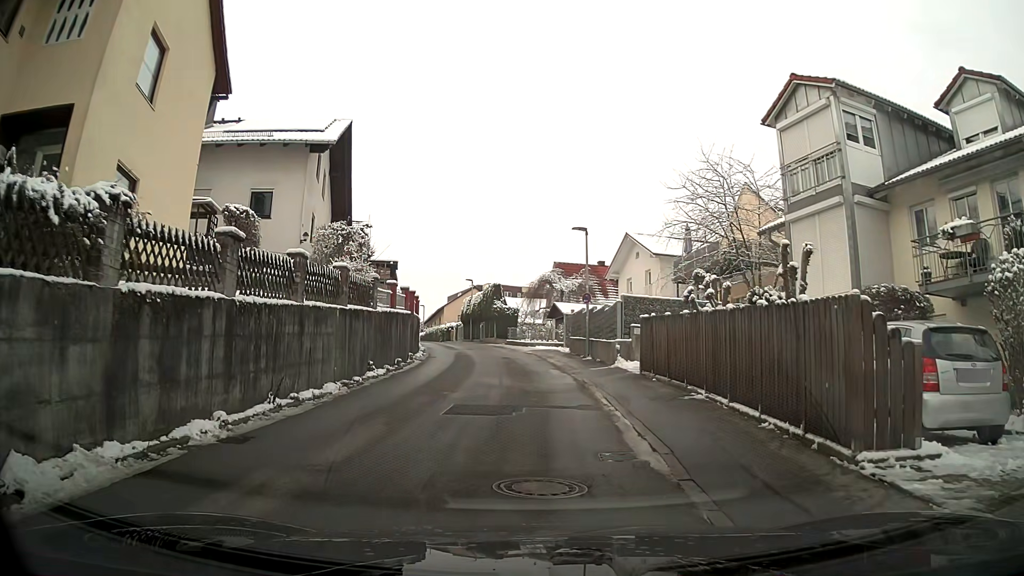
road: residential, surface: asphalt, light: Day
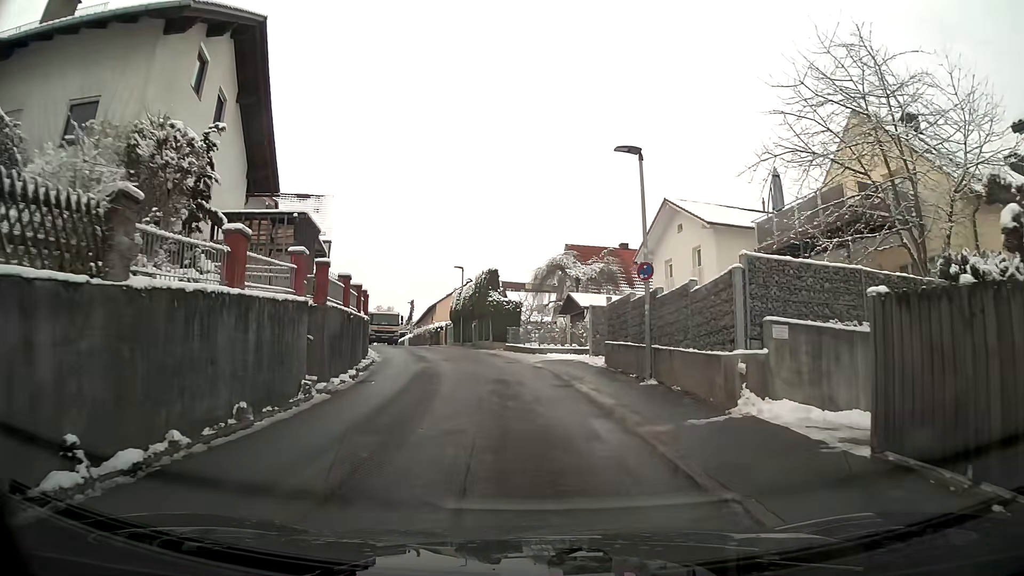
(-0.1, +12.3) m; 0°
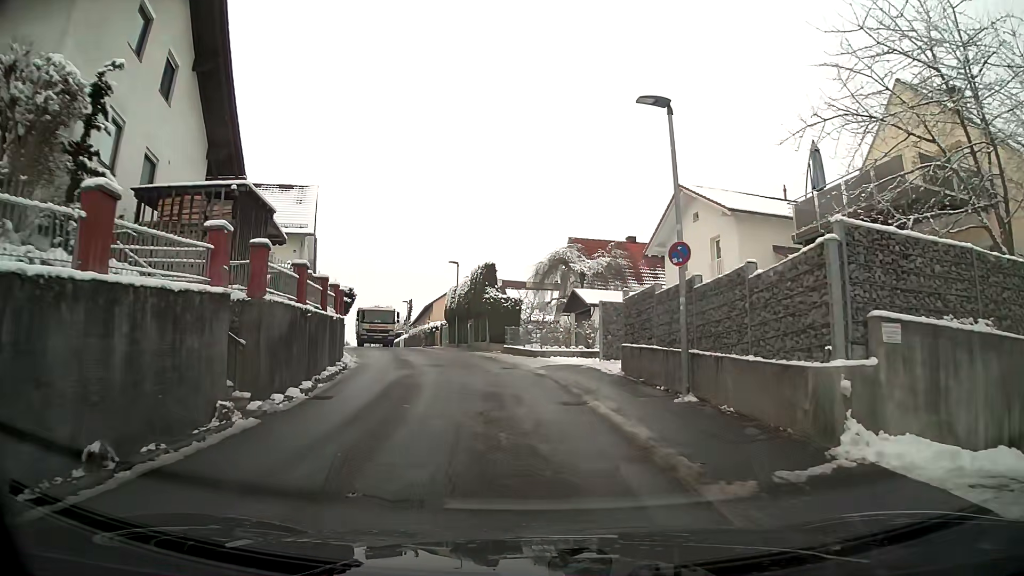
(0.0, +3.4) m; 0°
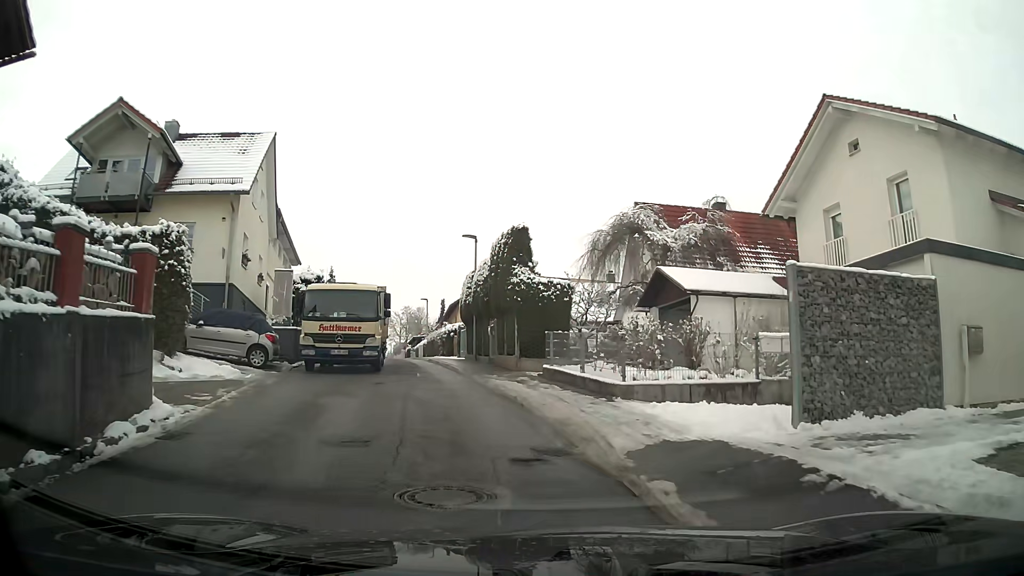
(-0.3, +13.0) m; -3°
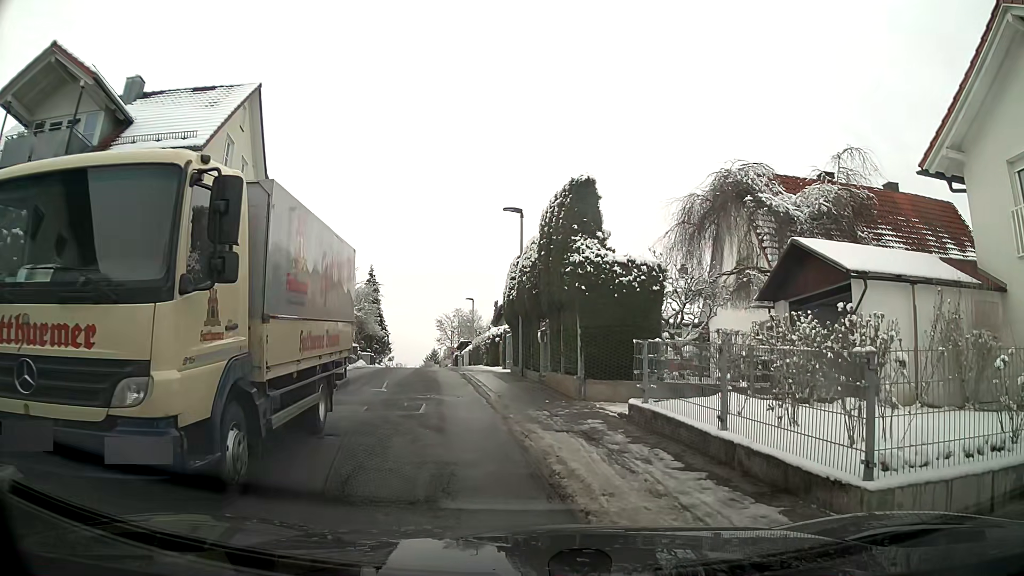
(-0.2, +6.9) m; -4°
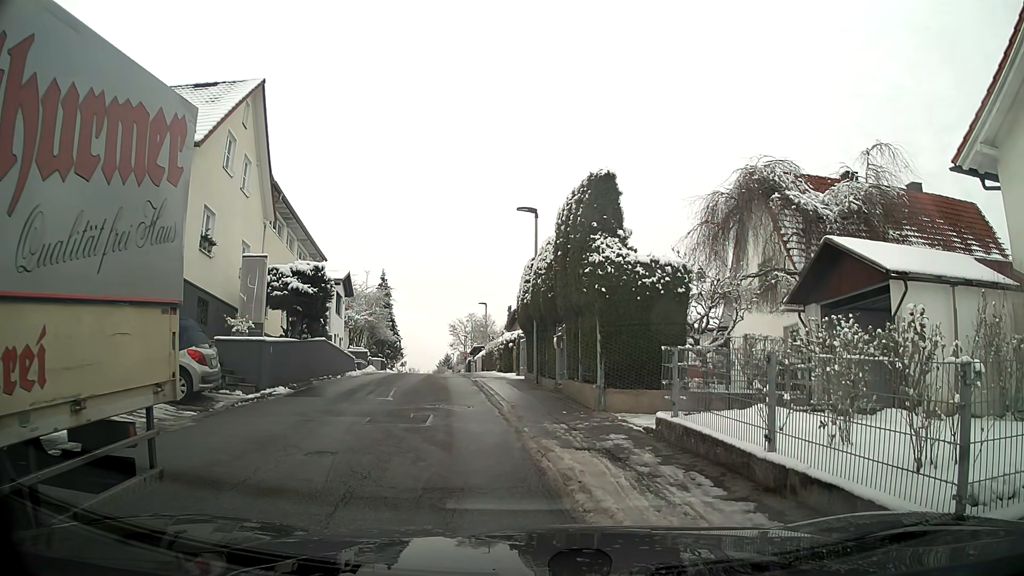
(0.0, +1.0) m; 0°
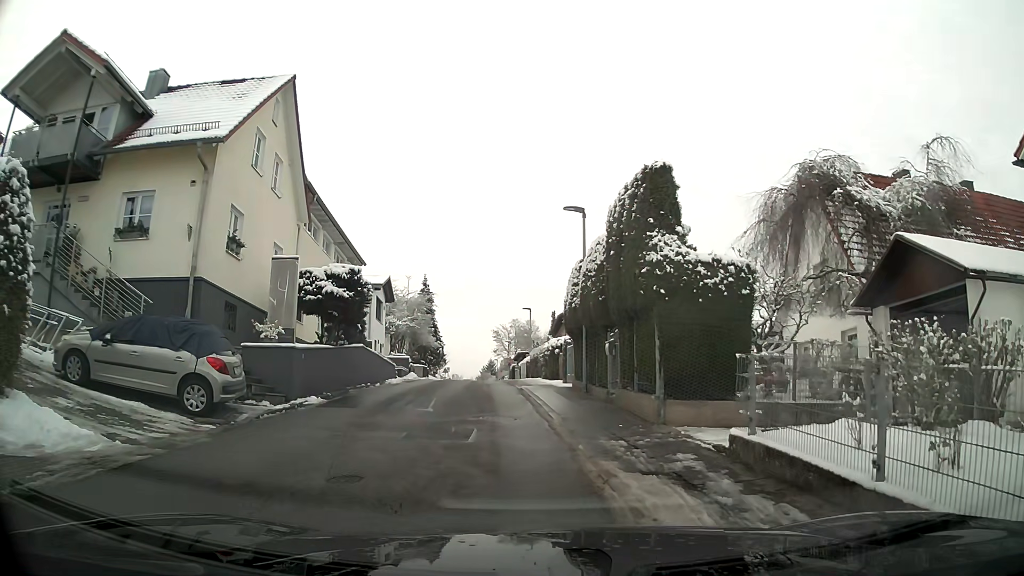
(0.0, +1.1) m; -6°
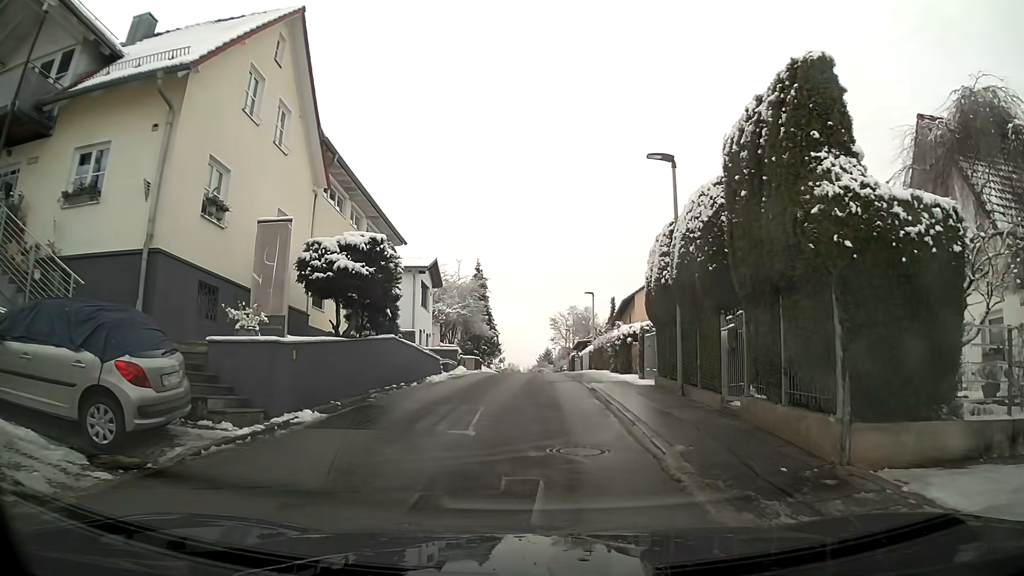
(-0.3, +4.7) m; -4°
(0, +10) (0, +20) (0, +30) (0, +40) (0, +50) (0, +60) (0, +70) (0, +80) (0, +90) (0, +100) m
